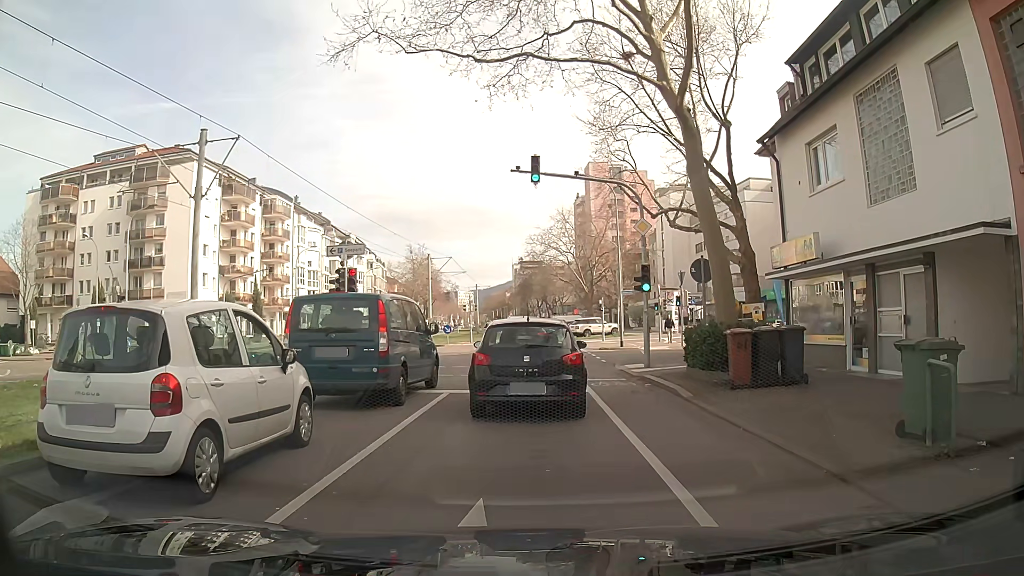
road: tertiary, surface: asphalt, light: Day
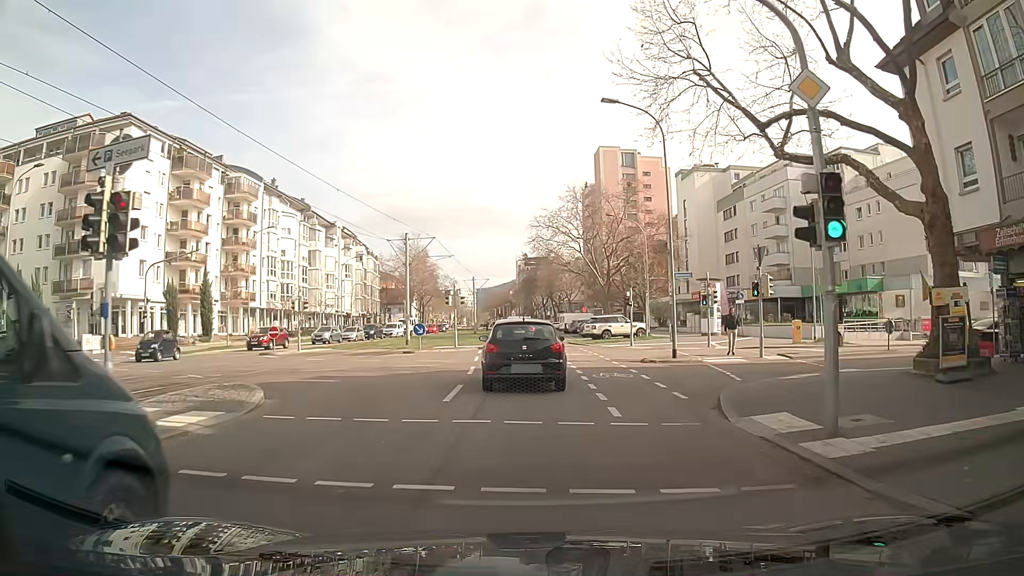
(-0.1, +13.0) m; -1°
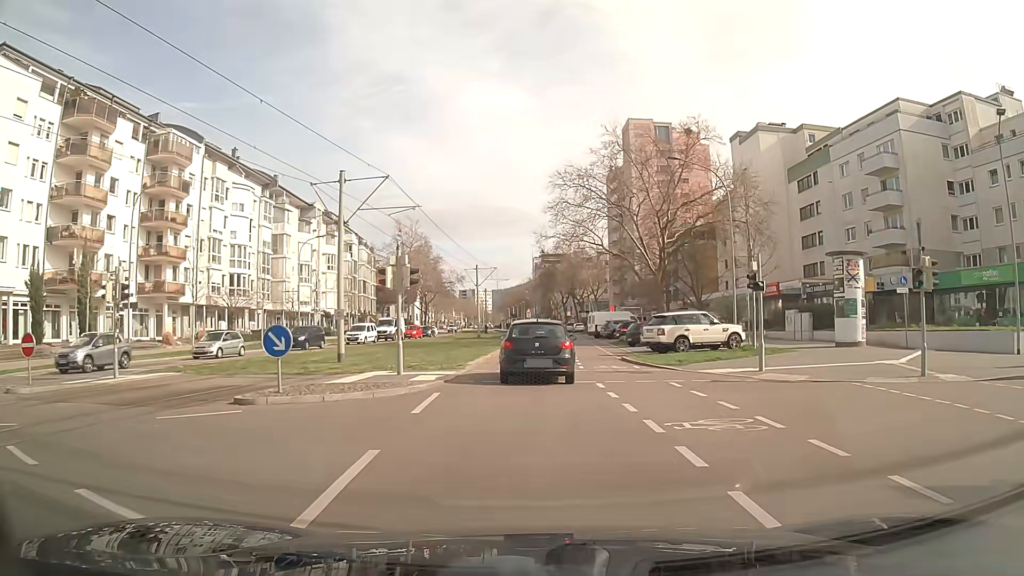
(-0.3, +19.8) m; -2°
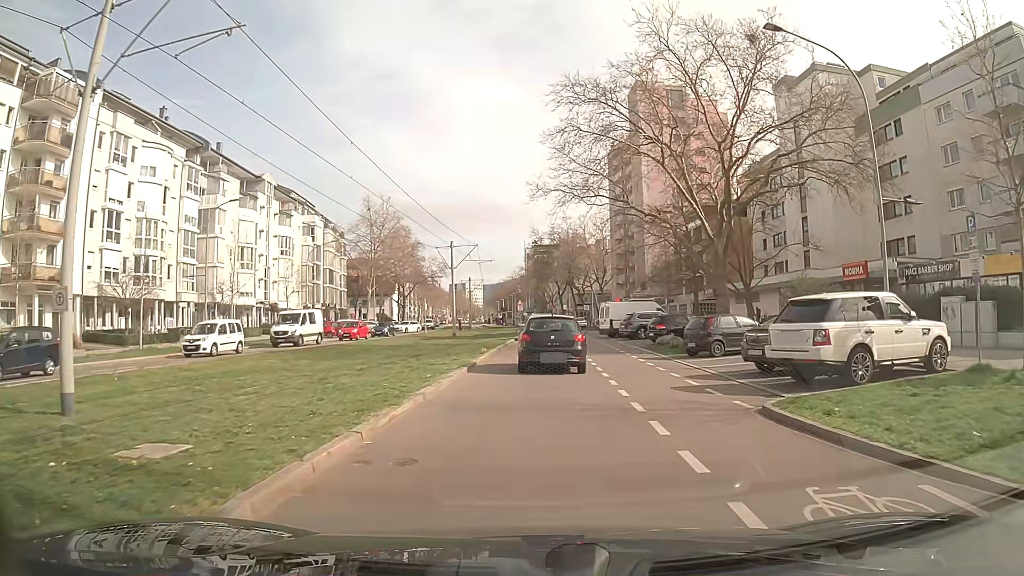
(+0.2, +16.6) m; +1°
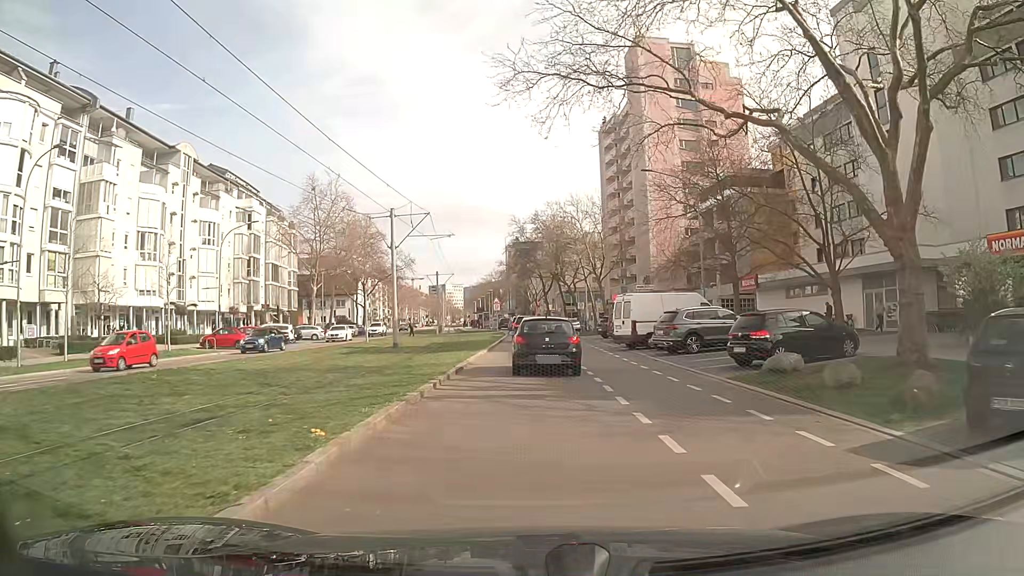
(+0.3, +17.1) m; +2°
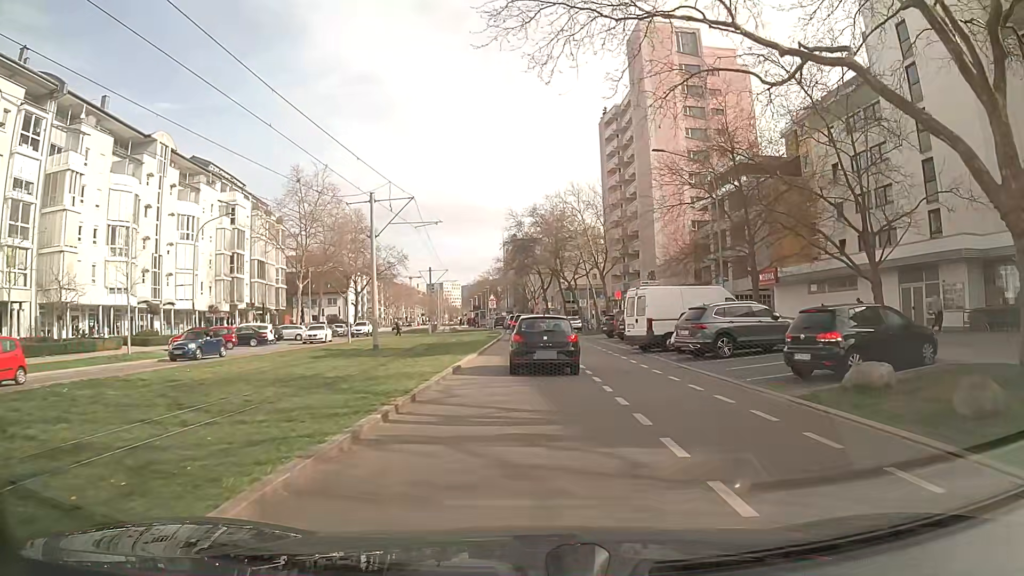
(0.0, +4.3) m; 0°
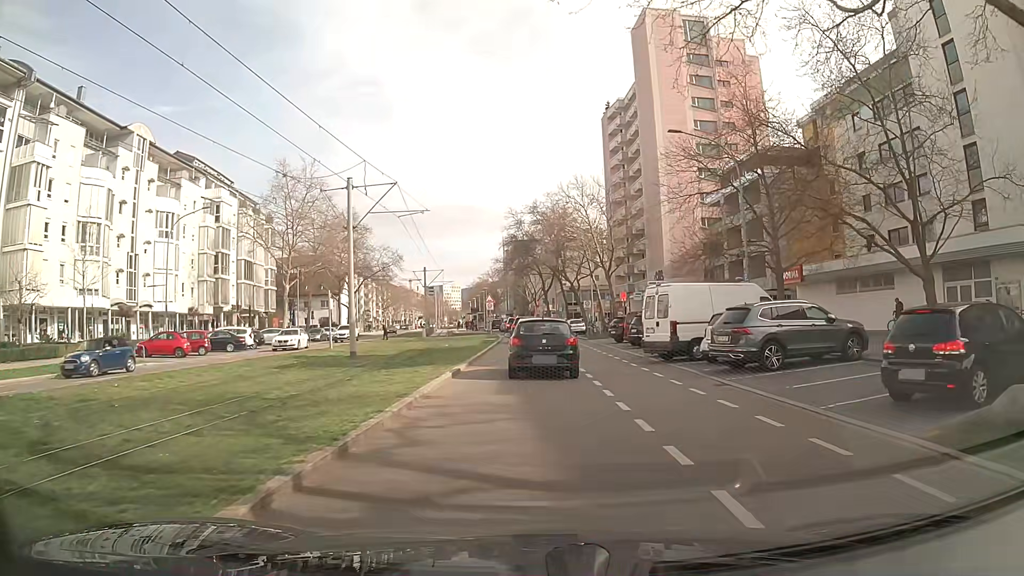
(0.0, +4.2) m; 0°
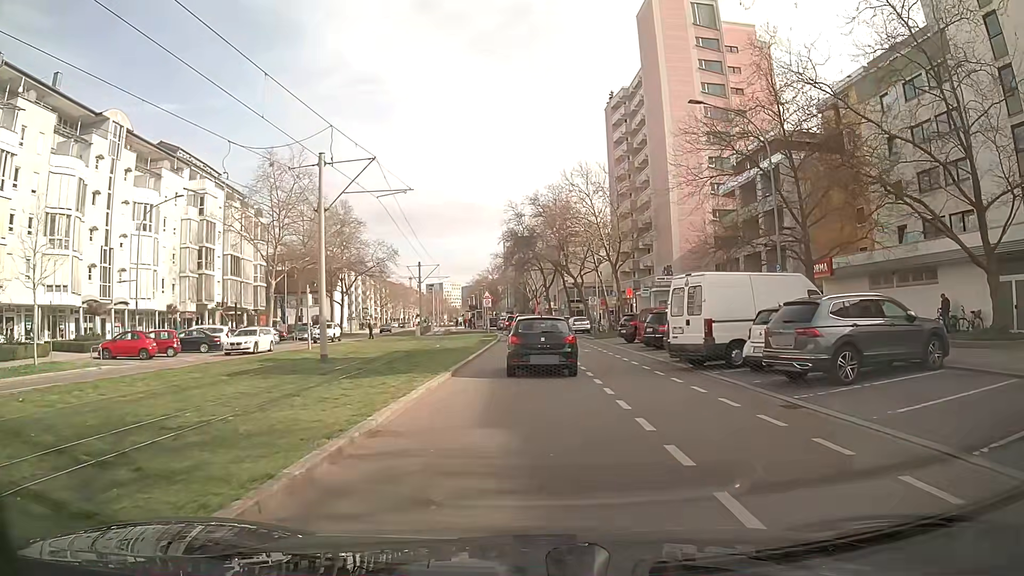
(0.0, +4.1) m; -1°
